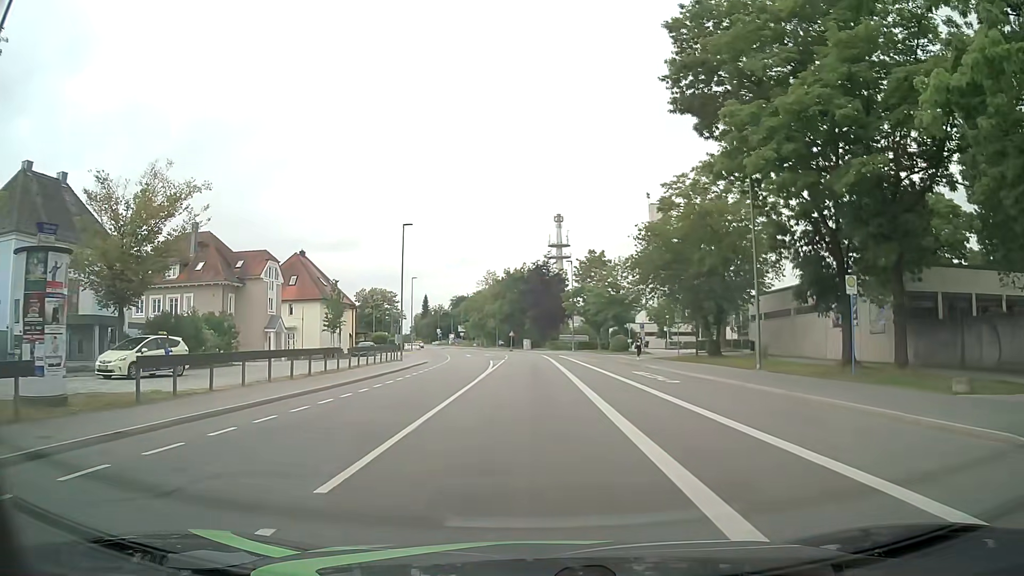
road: tertiary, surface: asphalt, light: Day
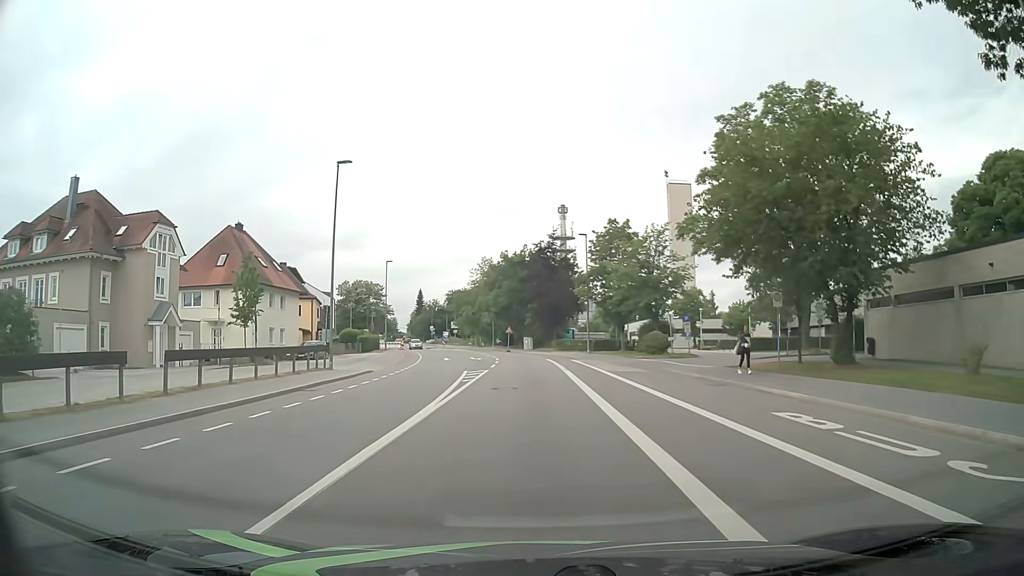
(0.0, +18.1) m; 0°
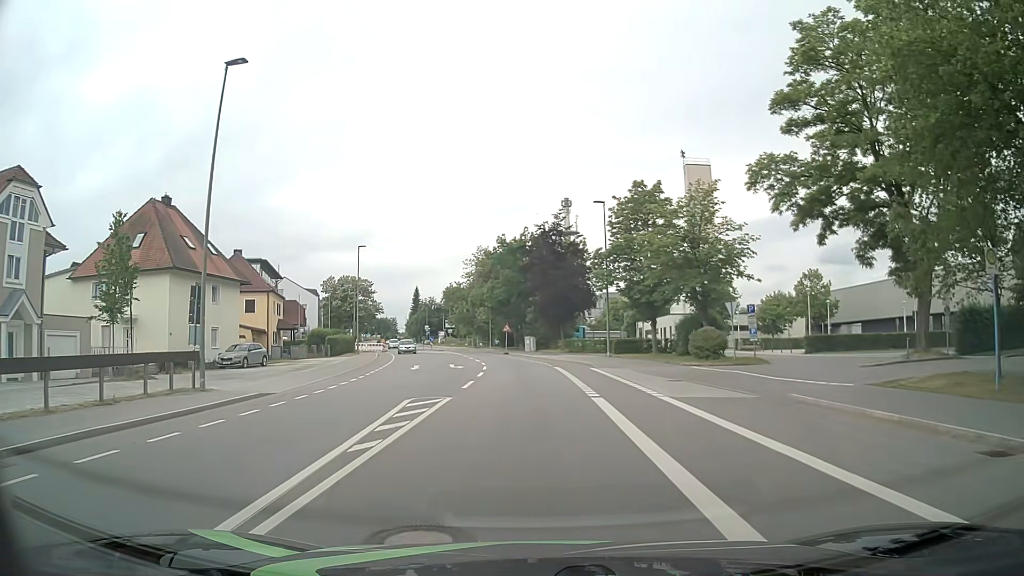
(+0.1, +13.6) m; 0°
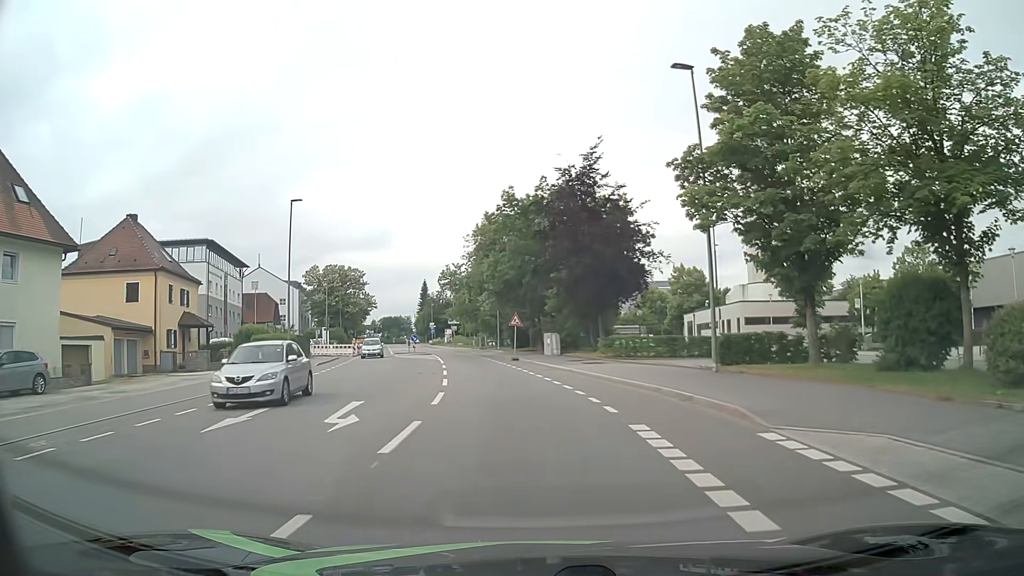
(-0.2, +22.5) m; -2°
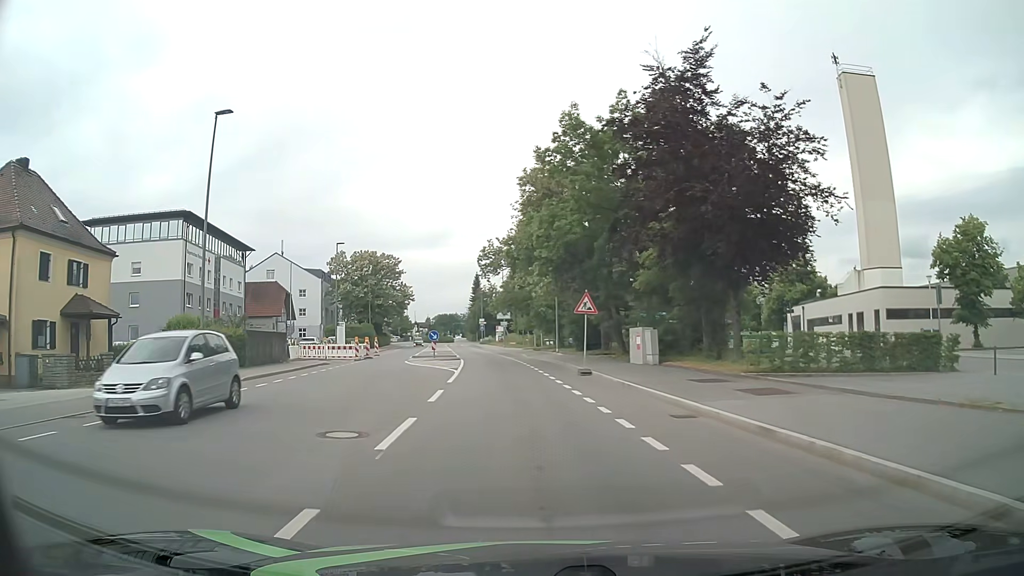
(-0.7, +18.1) m; -5°
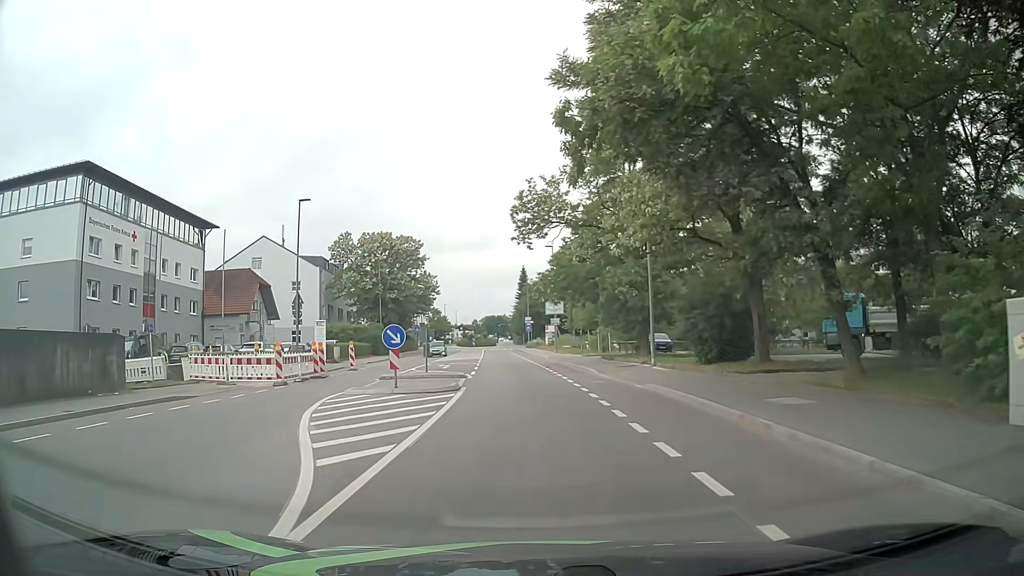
(-1.1, +22.5) m; -5°
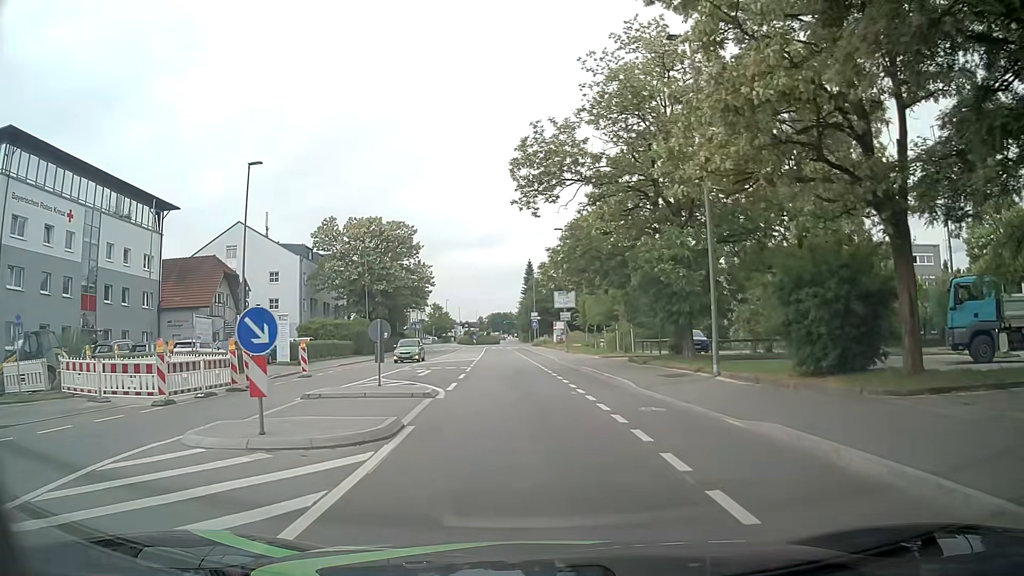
(-0.1, +9.0) m; -1°
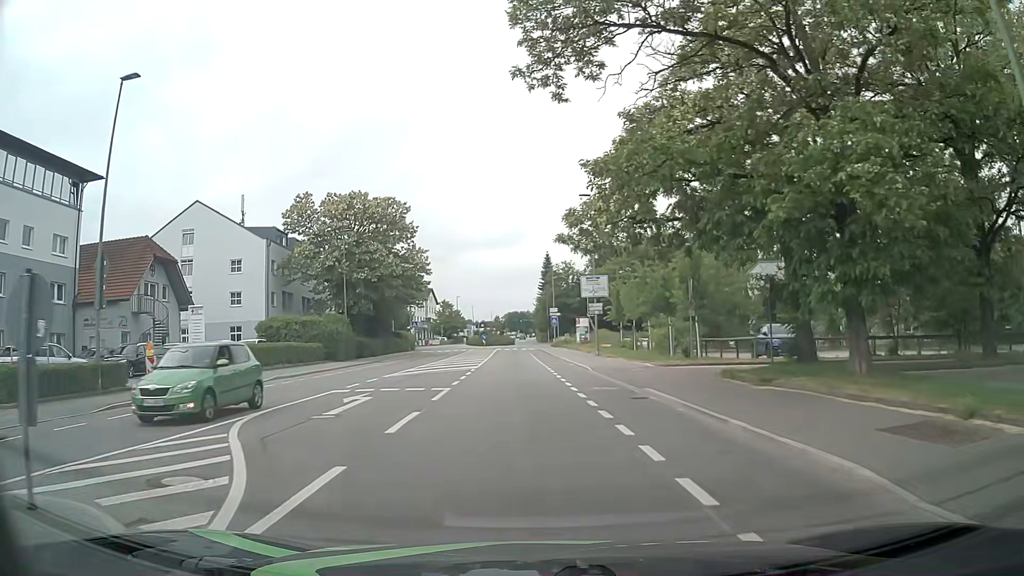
(-0.1, +13.4) m; -1°
(0, +10) (0, +20) (-1, +30) (-1, +40) (-2, +50) (-2, +60) (-2, +70) (-2, +80) (-1, +90) (+2, +99) m
